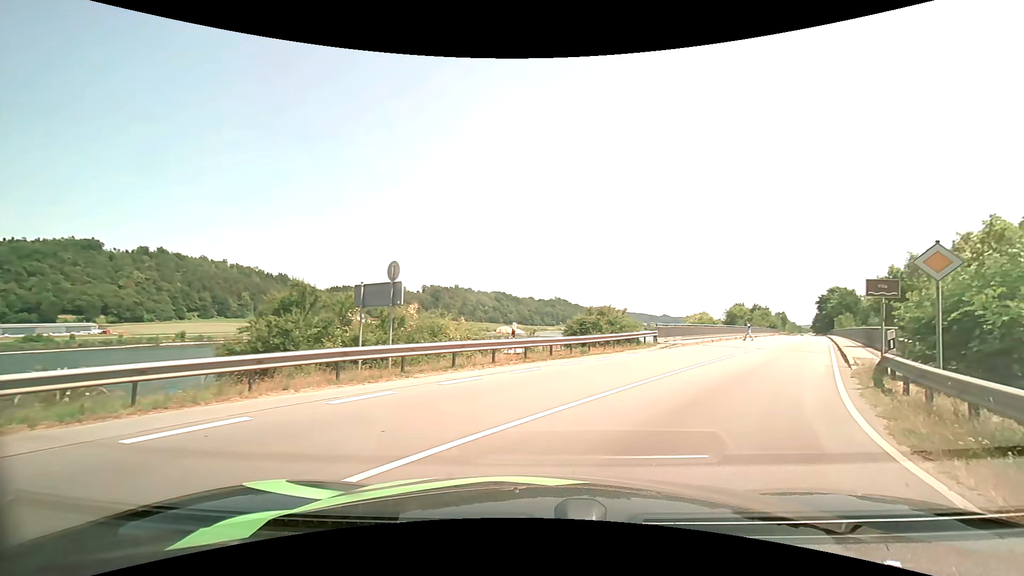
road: primary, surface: asphalt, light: Day
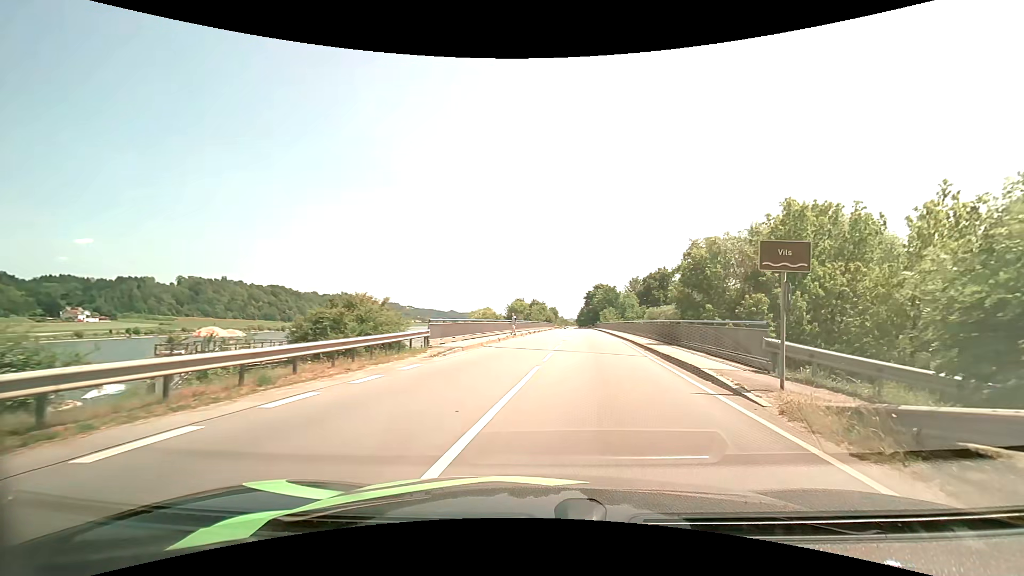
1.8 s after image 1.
(+2.2, +10.6) m; +23°
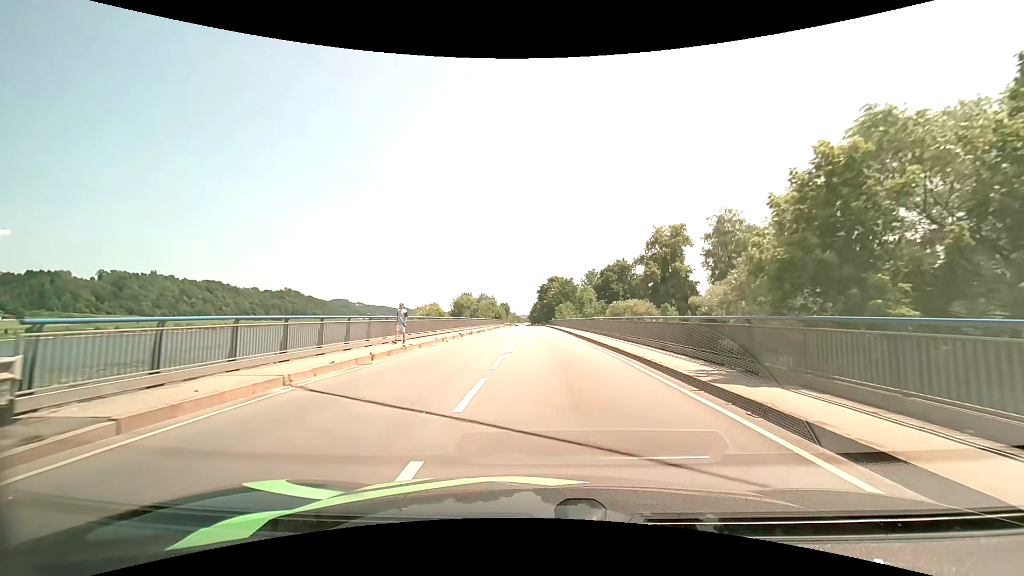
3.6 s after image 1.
(+1.3, +16.1) m; +6°
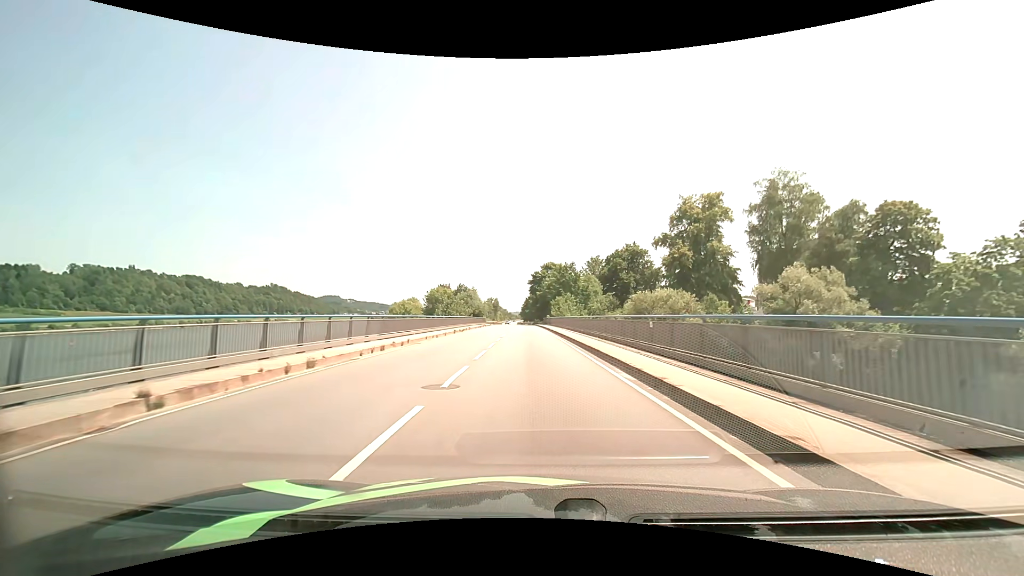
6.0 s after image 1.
(+0.4, +27.5) m; +1°
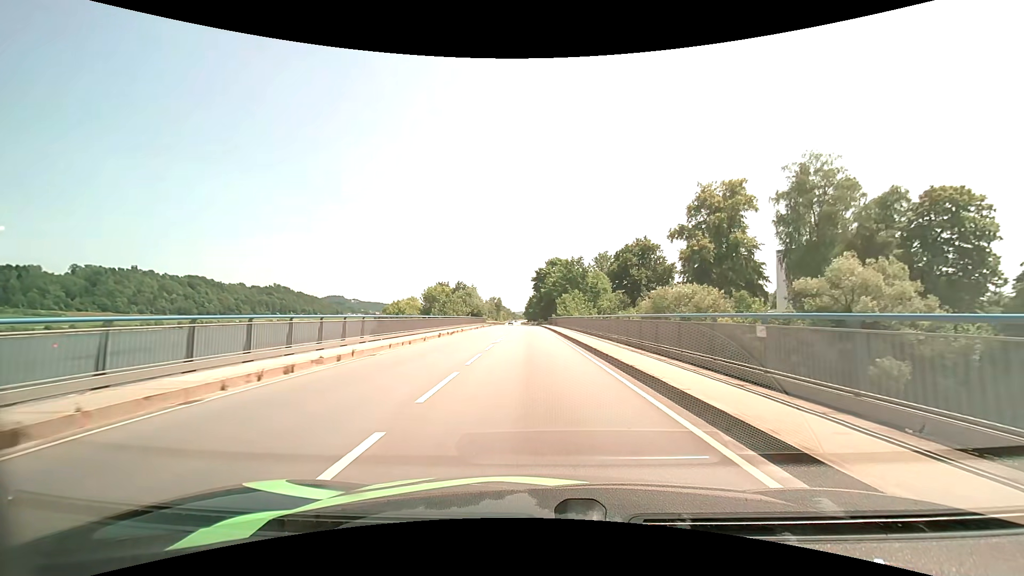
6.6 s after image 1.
(0.0, +7.8) m; -1°
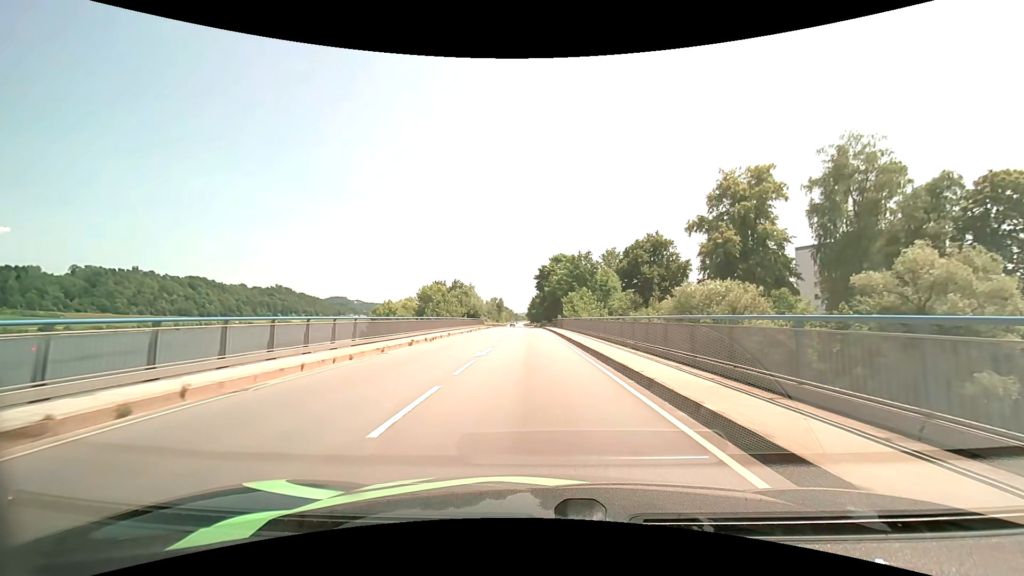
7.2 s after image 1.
(0.0, +8.1) m; 0°
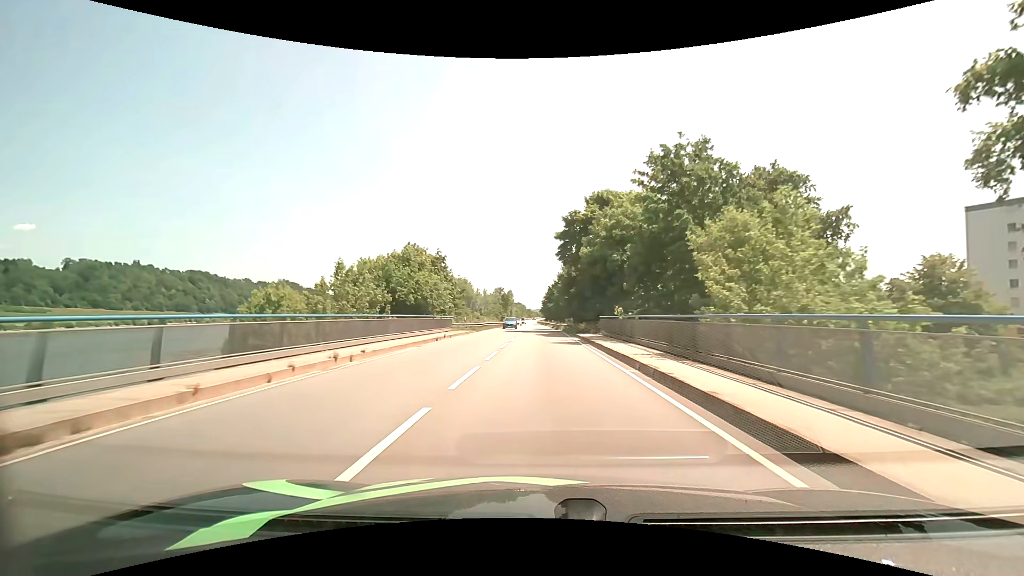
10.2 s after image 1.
(-0.9, +44.8) m; -2°
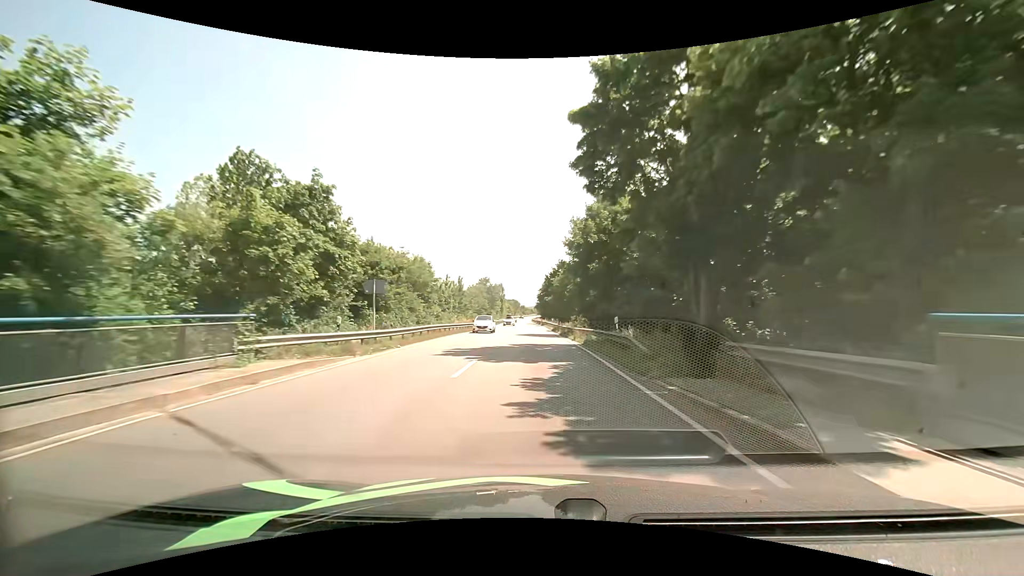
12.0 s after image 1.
(+0.1, +29.1) m; 0°
(0, +10) (0, +20) (0, +30) (0, +40) (0, +50) (0, +60) (-1, +70) (-1, +80) (-1, +90) (-2, +100) m
